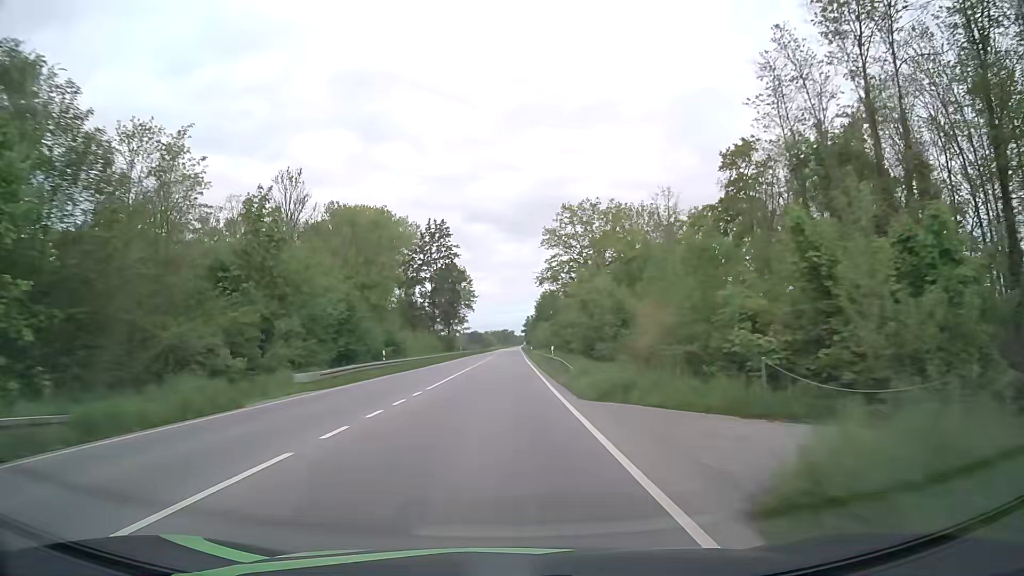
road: primary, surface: asphalt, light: Day
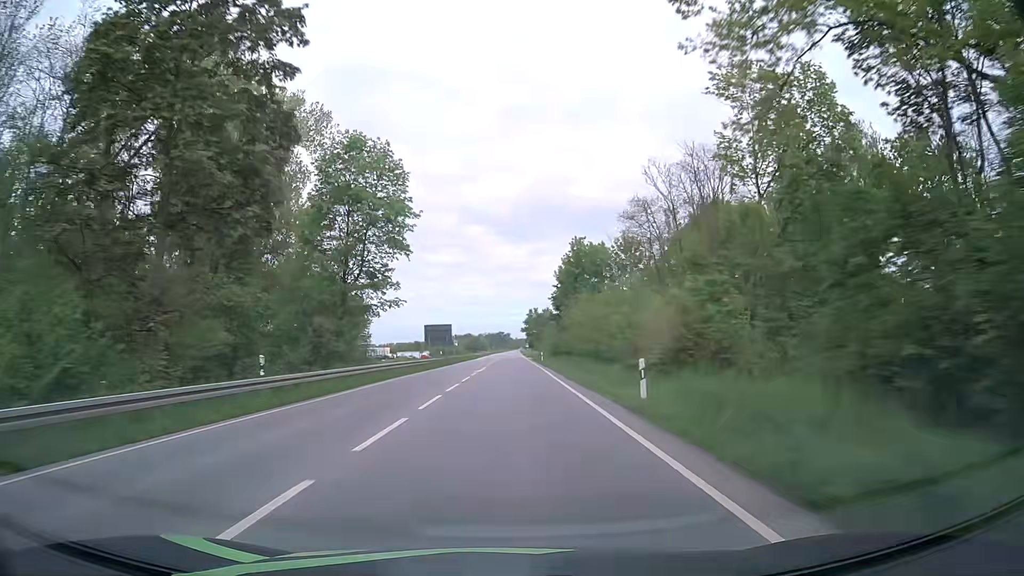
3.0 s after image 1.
(-0.1, +78.1) m; 0°
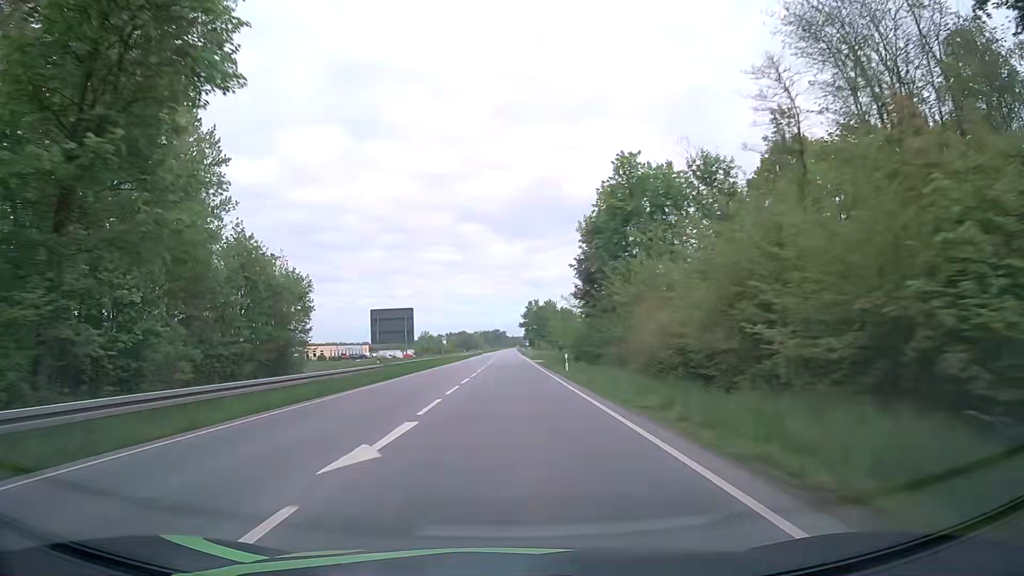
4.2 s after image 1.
(0.0, +31.3) m; 0°
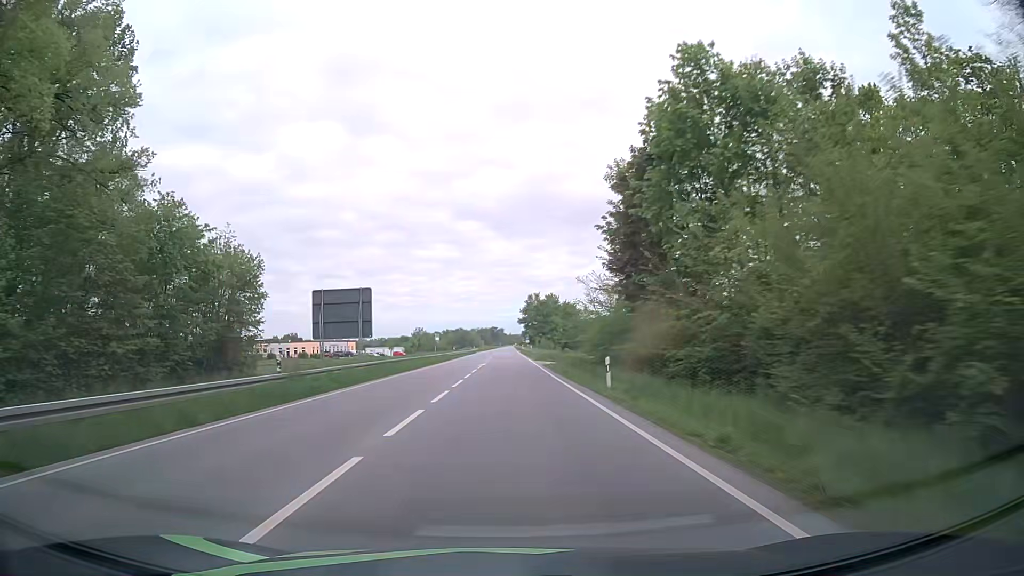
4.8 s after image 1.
(0.0, +15.6) m; 0°
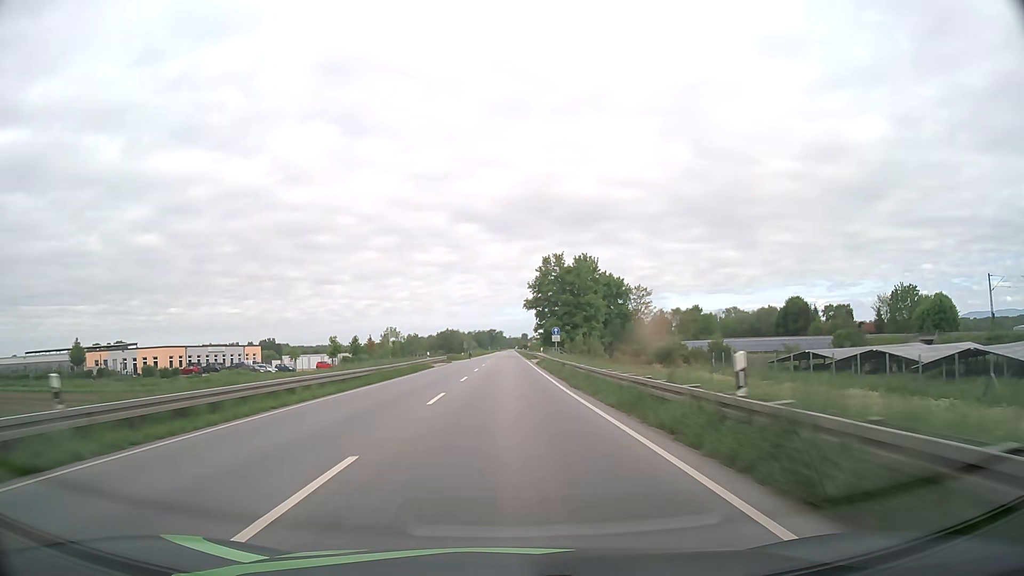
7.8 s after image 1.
(-0.2, +78.3) m; 0°
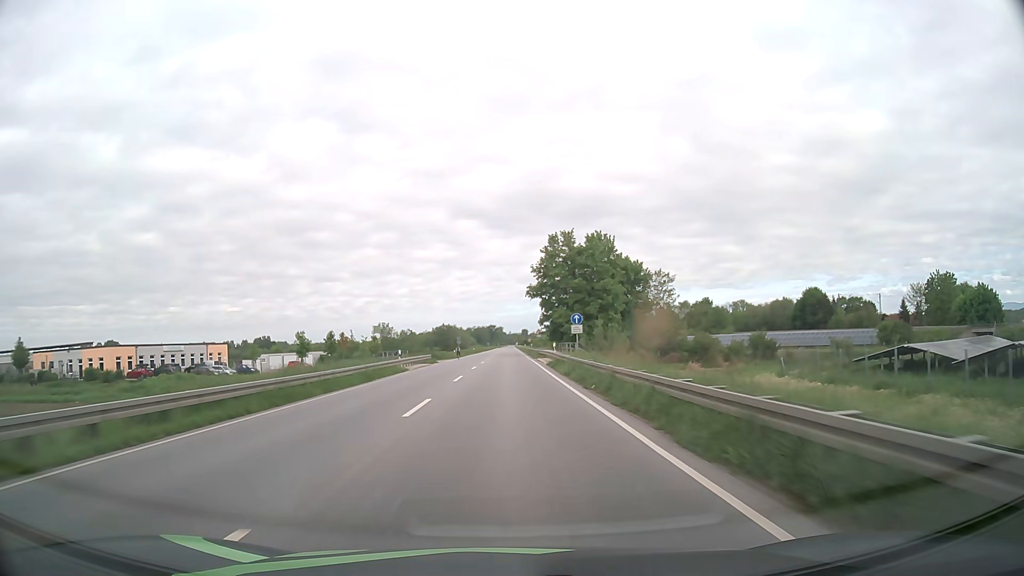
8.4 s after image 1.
(0.0, +15.7) m; 0°
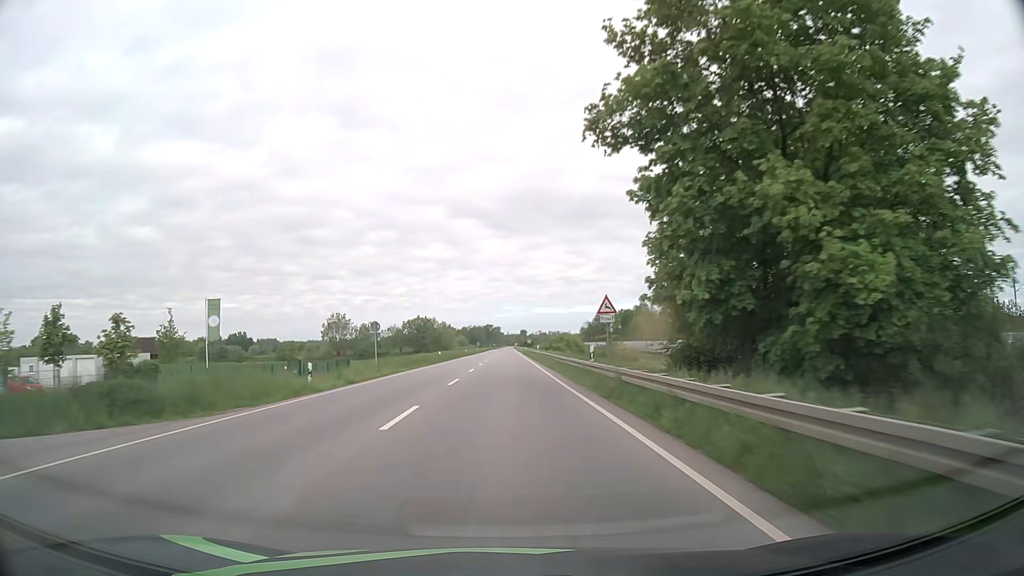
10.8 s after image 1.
(0.0, +62.6) m; 0°
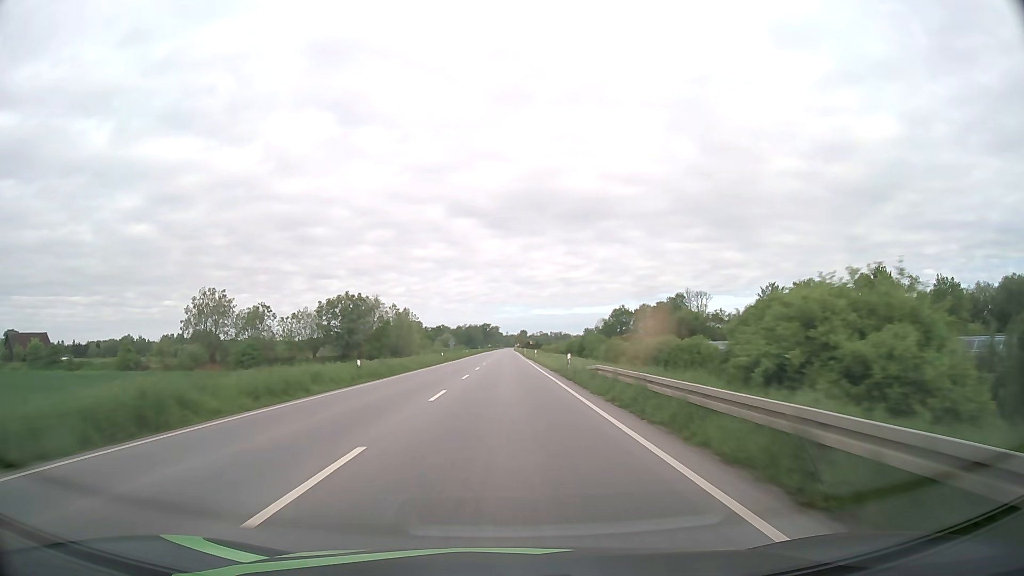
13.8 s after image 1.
(0.0, +78.1) m; 0°
(0, +10) (0, +20) (0, +30) (0, +40) (0, +50) (0, +60) (0, +70) (0, +80) (0, +90) (0, +100) m
